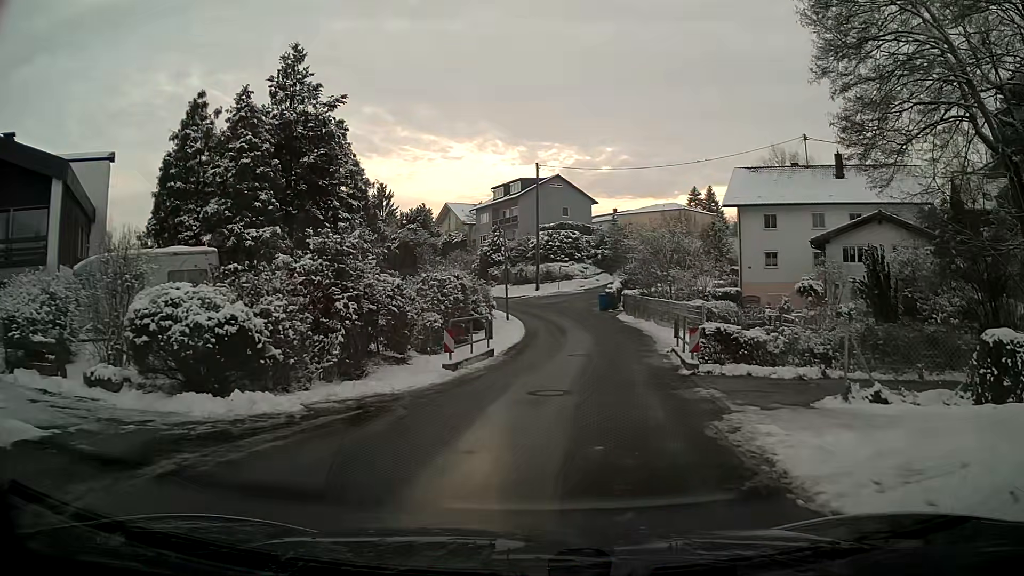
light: Day
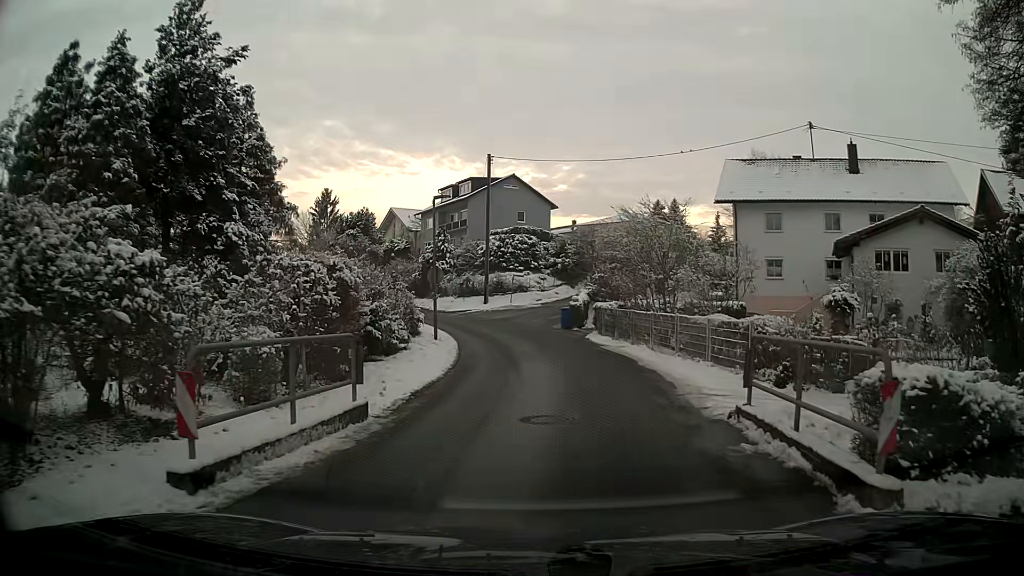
(+0.3, +9.4) m; +3°
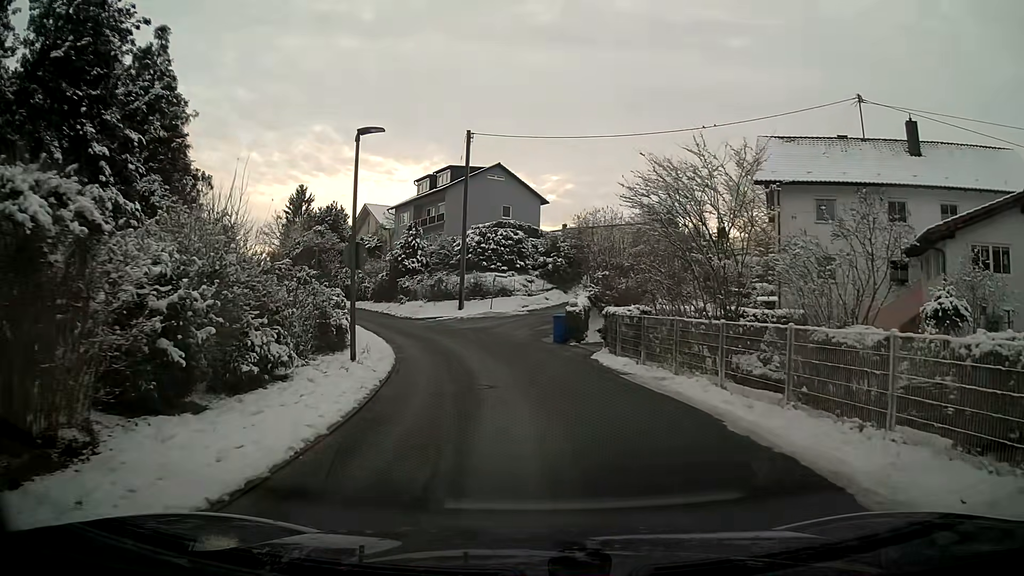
(+0.1, +9.1) m; +1°
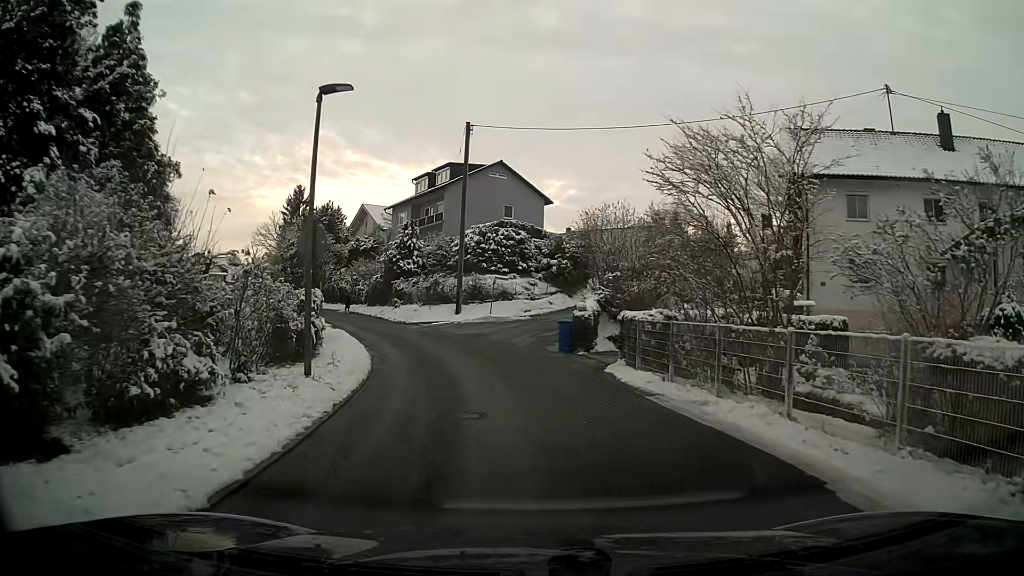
(0.0, +3.1) m; 0°
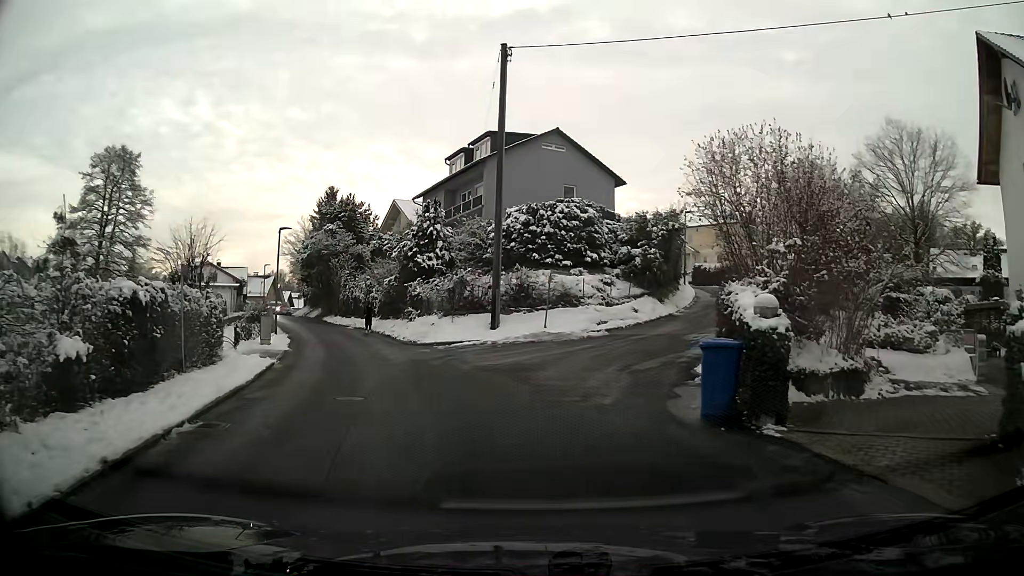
(-0.4, +14.3) m; -4°
